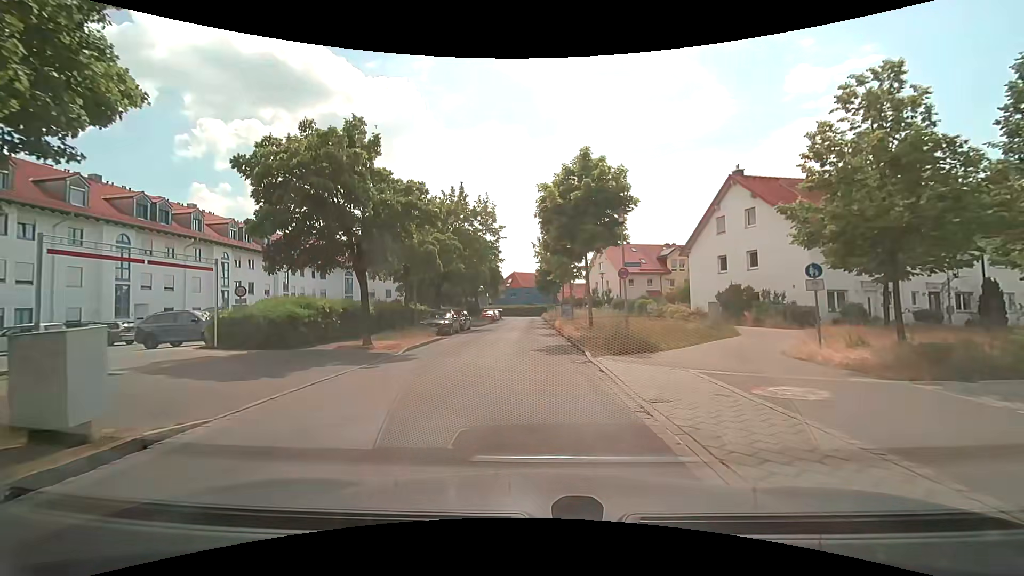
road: residential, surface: asphalt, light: Day
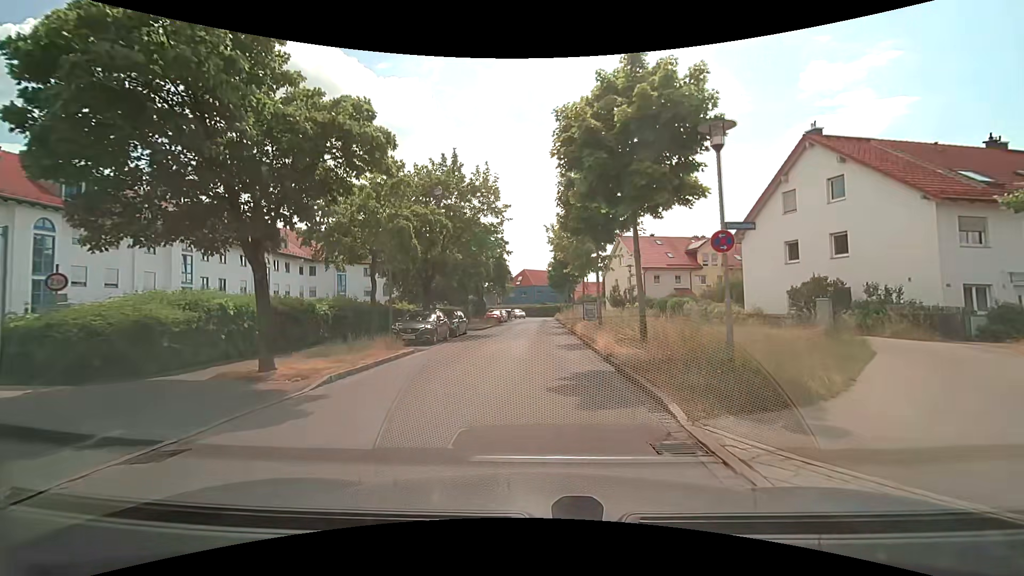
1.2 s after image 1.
(-0.1, +7.9) m; -1°
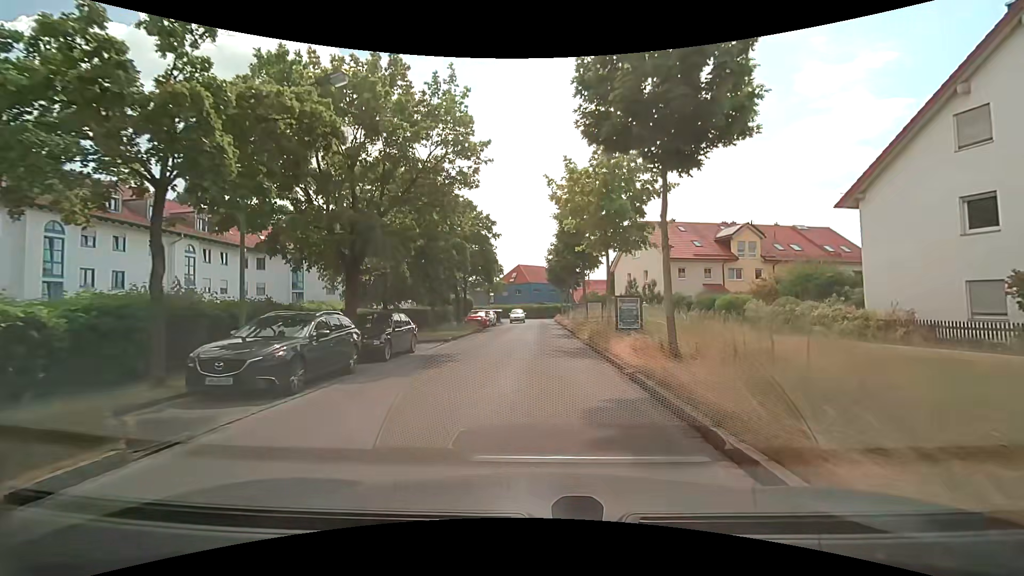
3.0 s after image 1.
(0.0, +12.1) m; 0°
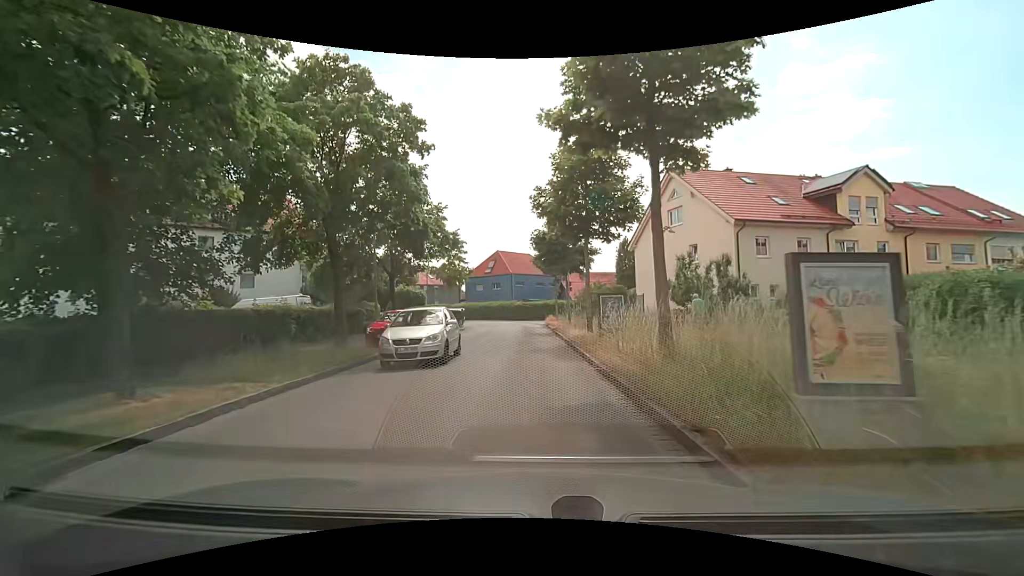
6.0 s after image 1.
(+0.4, +20.6) m; +1°
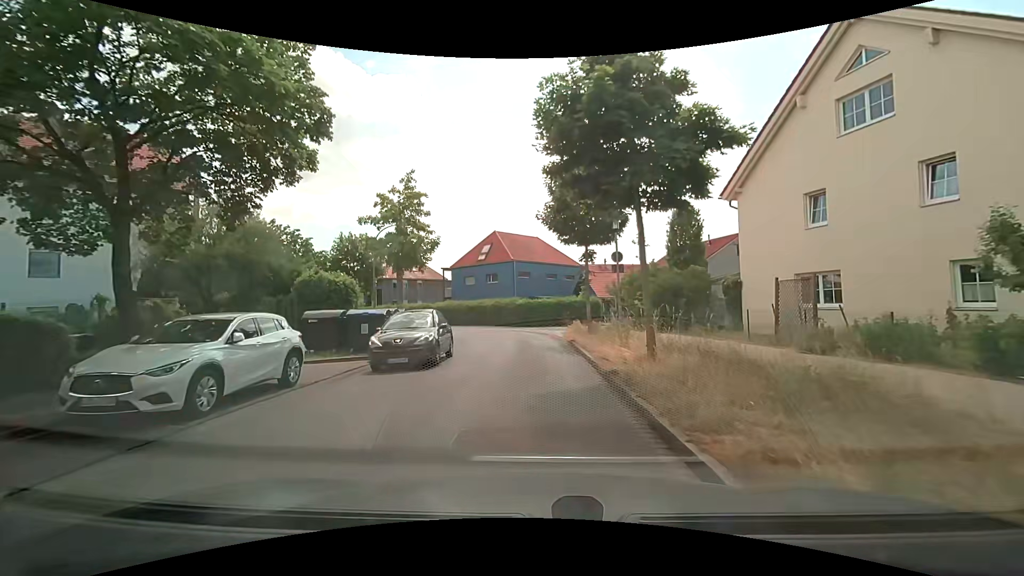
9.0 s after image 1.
(+0.1, +19.2) m; -1°
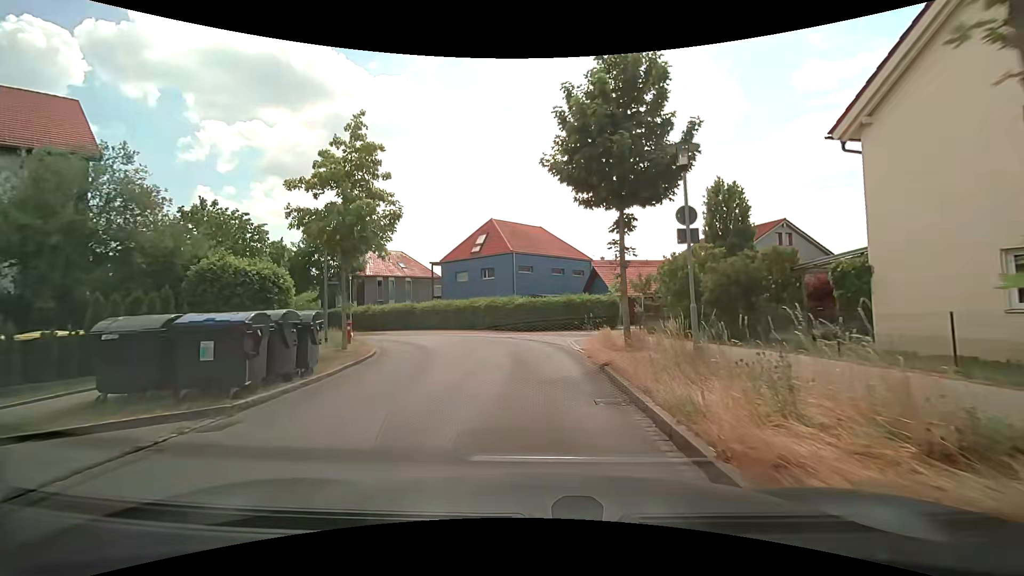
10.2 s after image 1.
(0.0, +7.9) m; 0°
(0, +10) (-1, +20) (-4, +29) (-11, +37) (-19, +43) (-26, +49) (-34, +55) (-42, +62) (-50, +68) (-57, +74) m
